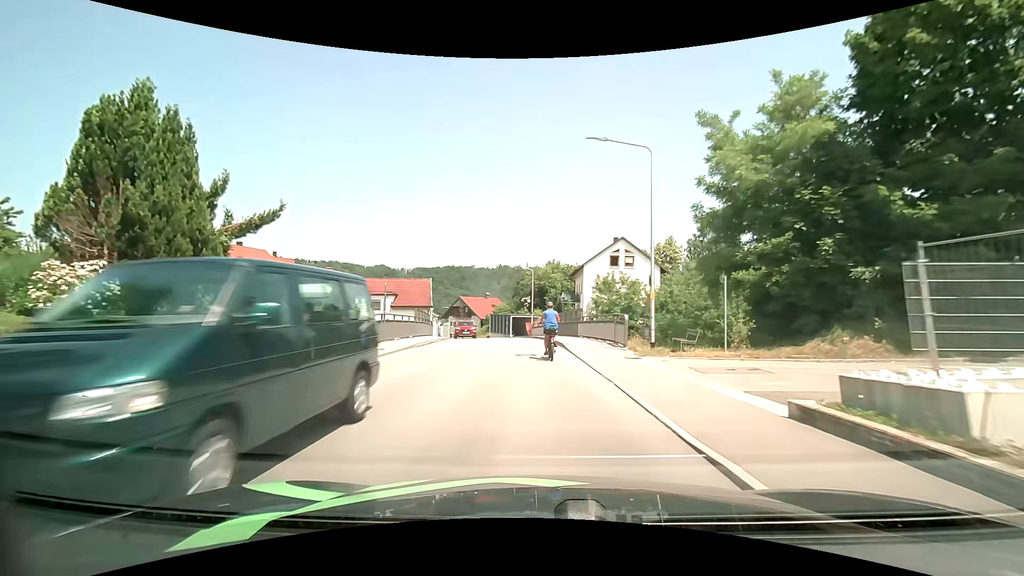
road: tertiary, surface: asphalt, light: Day
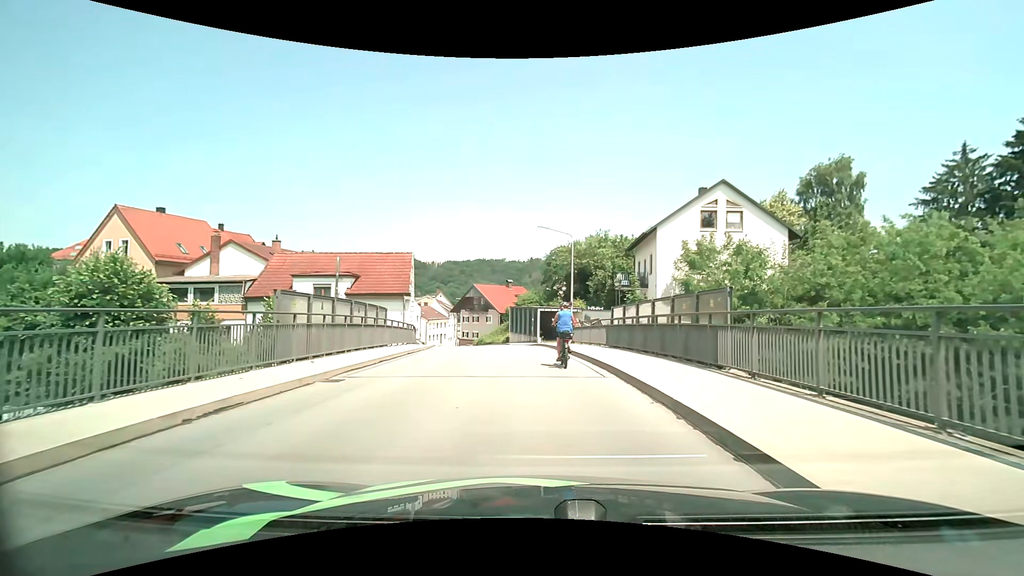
(-0.6, +20.6) m; -4°
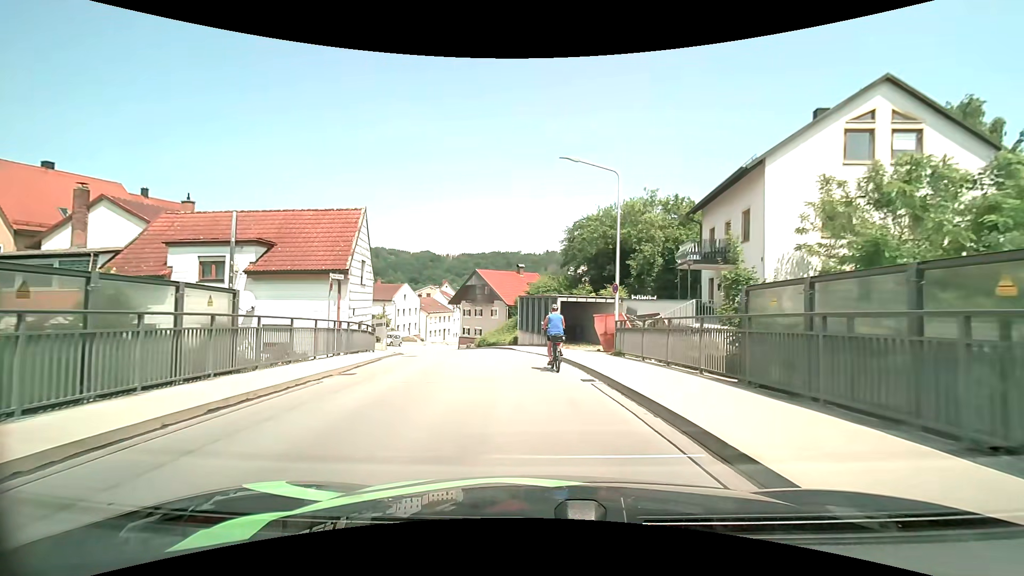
(0.0, +13.3) m; -2°
(0, +10) (-1, +20) (-3, +30) (-5, +39) (-8, +49) (-11, +59) (-12, +69) (-12, +78) (-10, +88) (-8, +98) m
